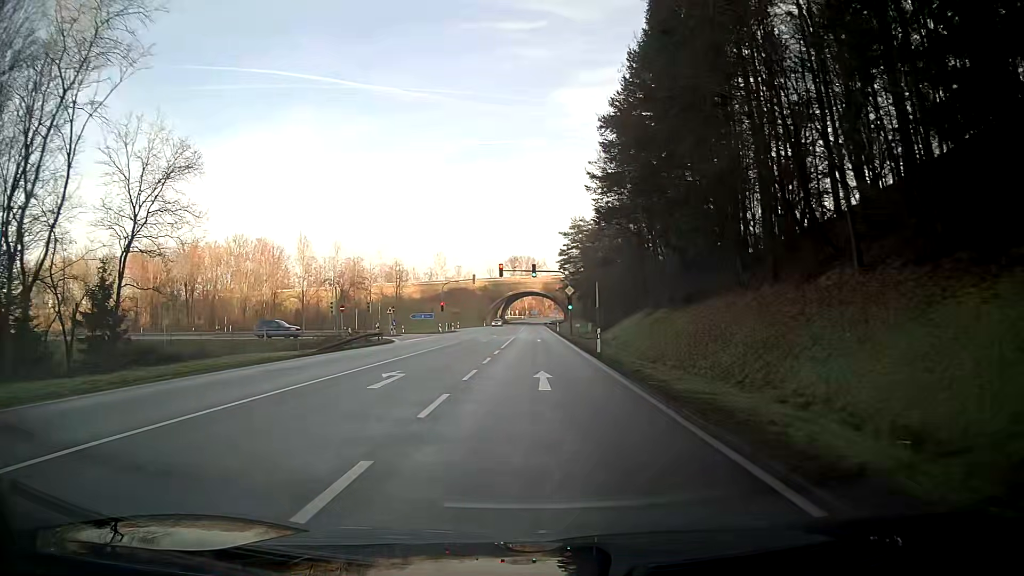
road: secondary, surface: asphalt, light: Day
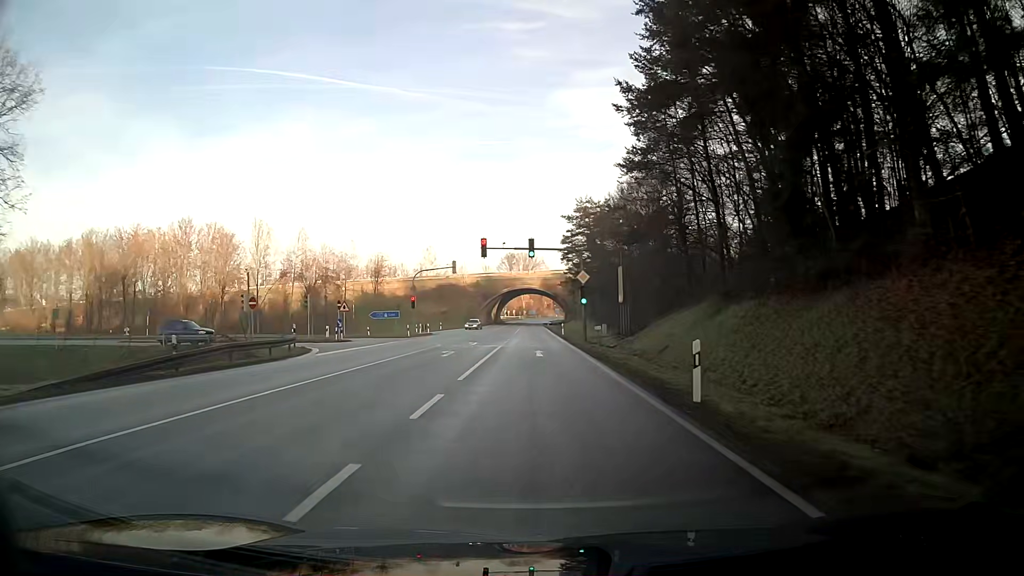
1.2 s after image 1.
(0.0, +18.2) m; 0°
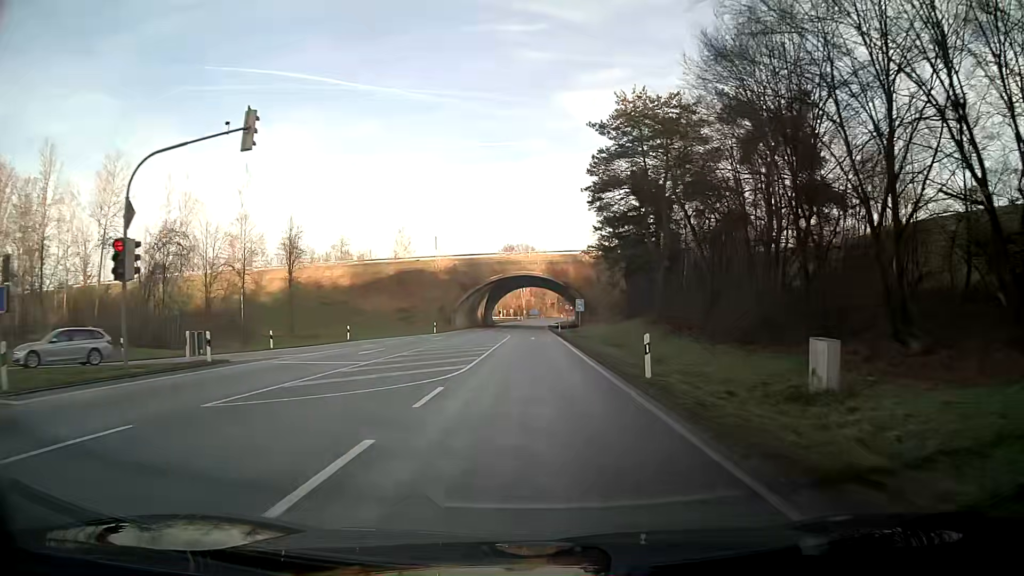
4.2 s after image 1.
(0.0, +46.2) m; 0°
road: primary
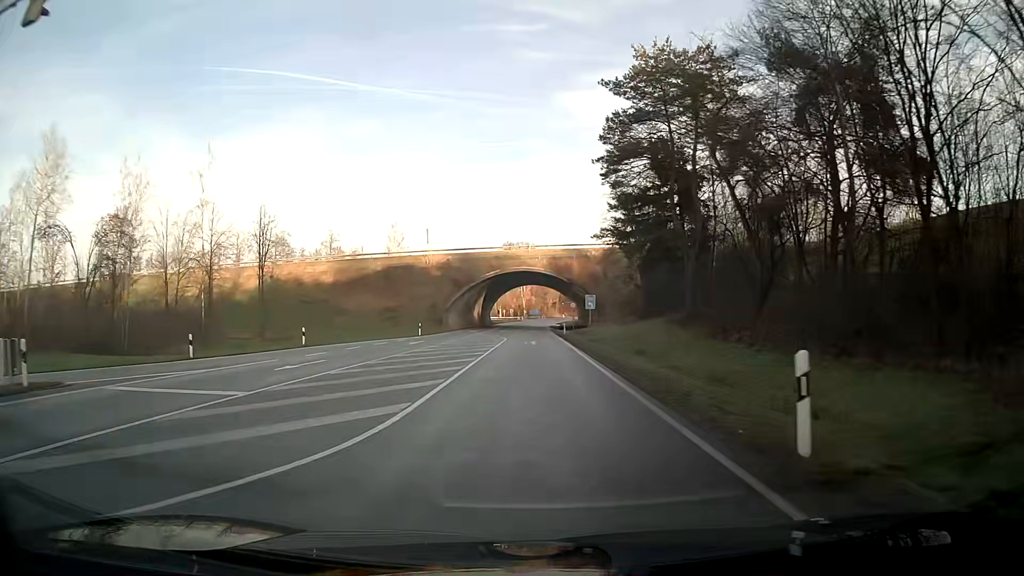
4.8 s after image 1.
(0.0, +9.3) m; 0°
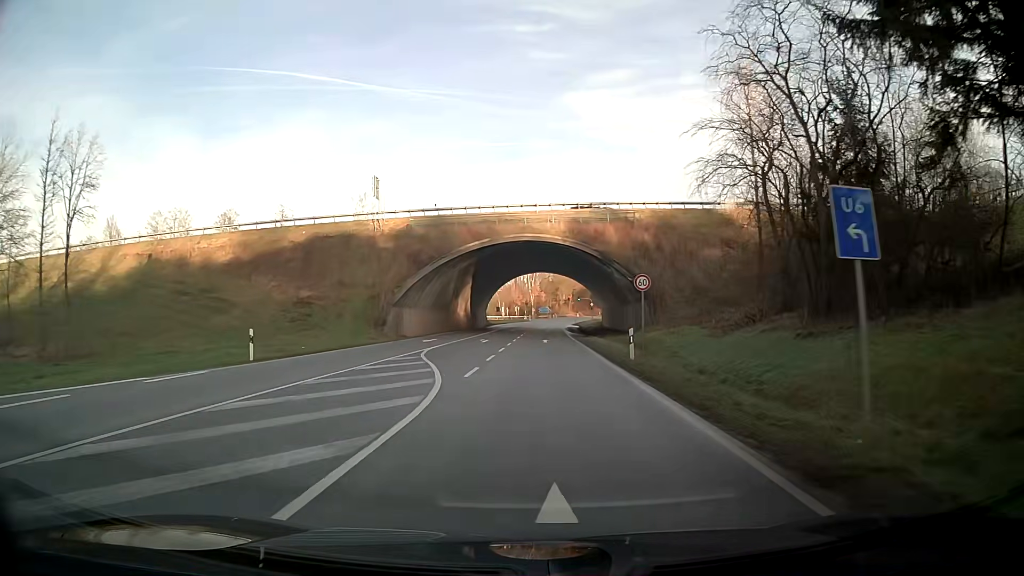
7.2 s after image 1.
(-0.1, +36.1) m; -1°
